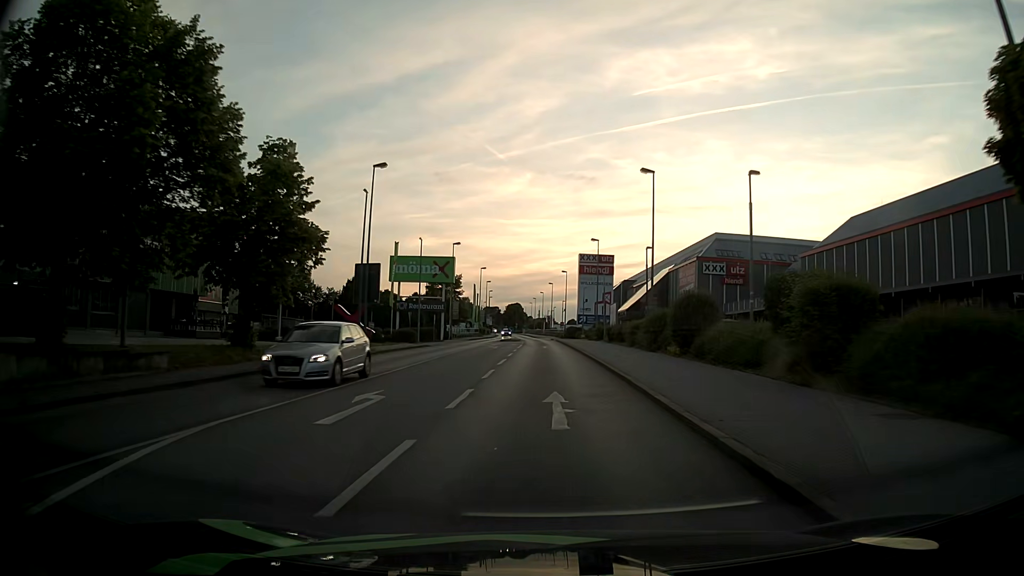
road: tertiary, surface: asphalt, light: Day
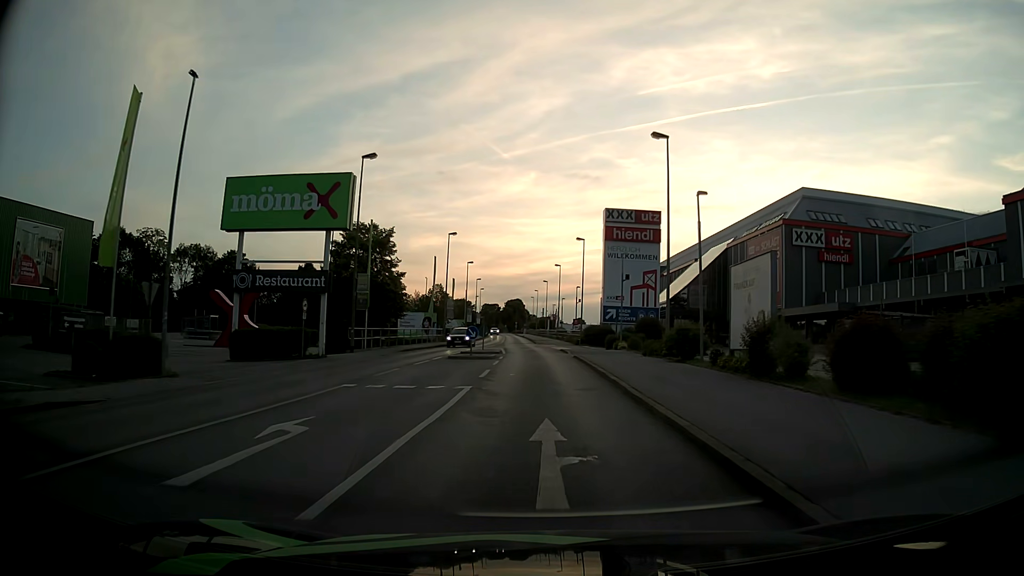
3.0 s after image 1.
(-0.6, +37.4) m; -1°
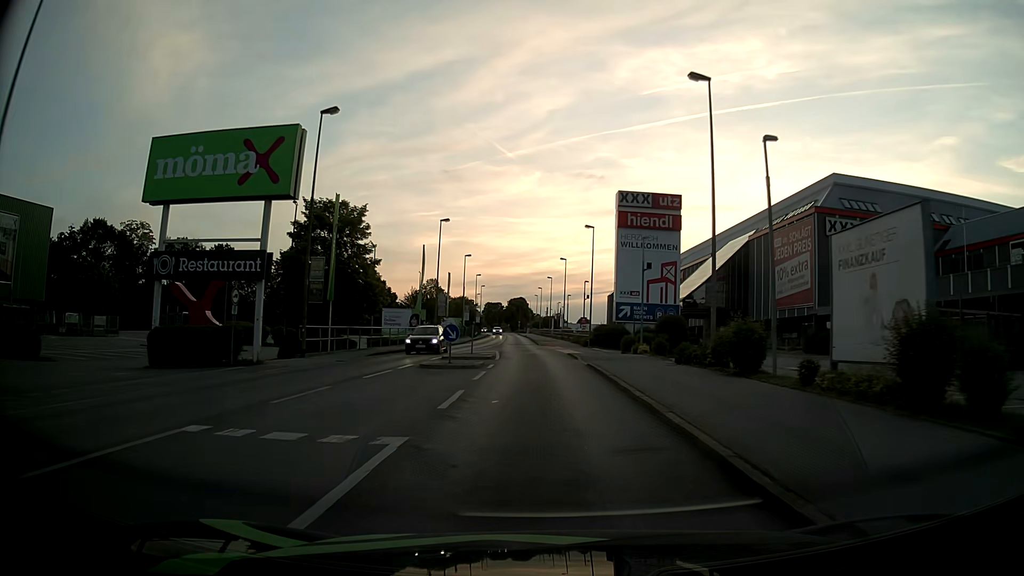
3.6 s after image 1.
(0.0, +7.6) m; 0°
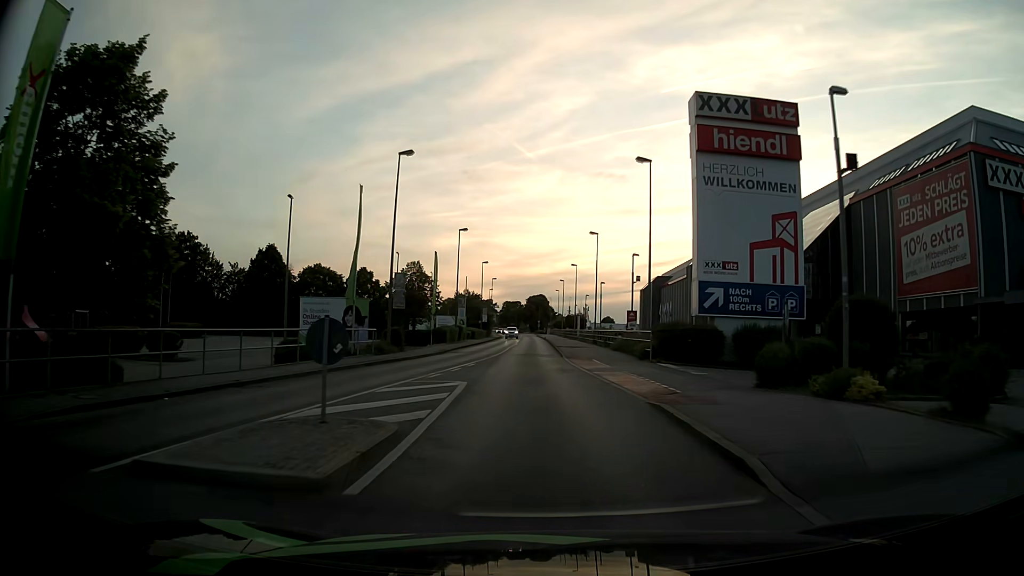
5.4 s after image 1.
(-0.4, +22.8) m; -2°
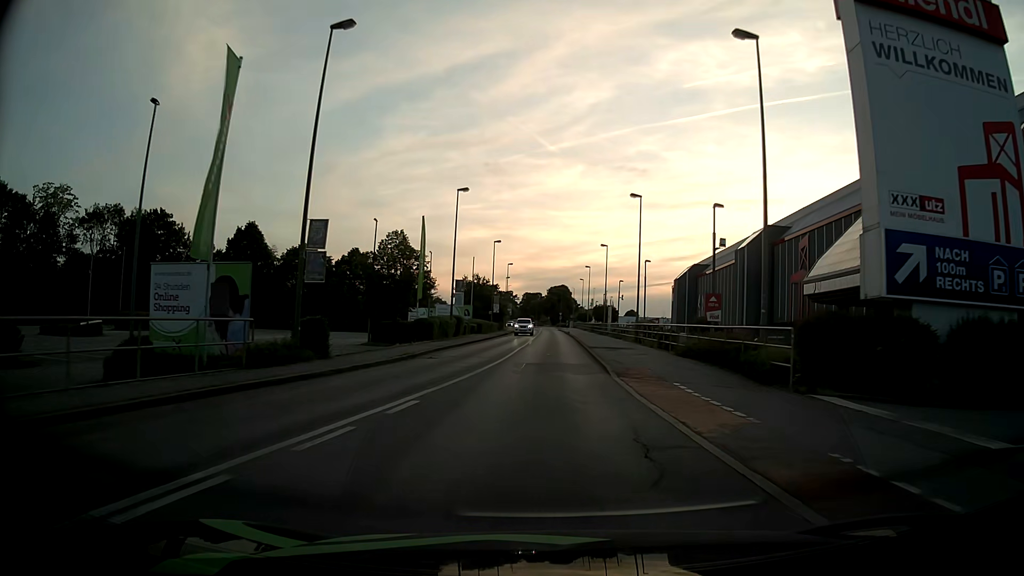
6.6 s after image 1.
(-0.3, +15.2) m; -2°
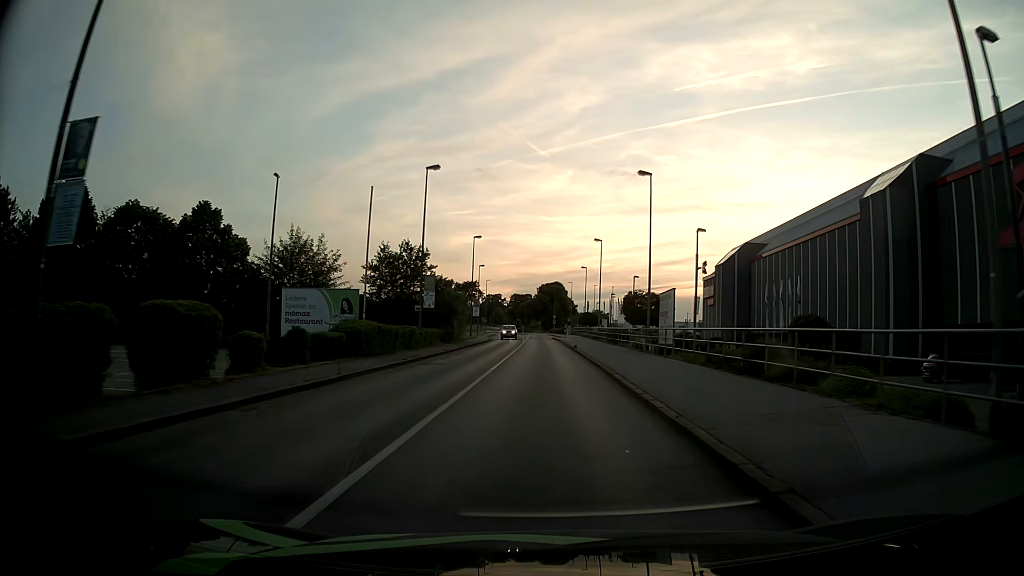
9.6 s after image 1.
(+0.2, +38.2) m; +1°
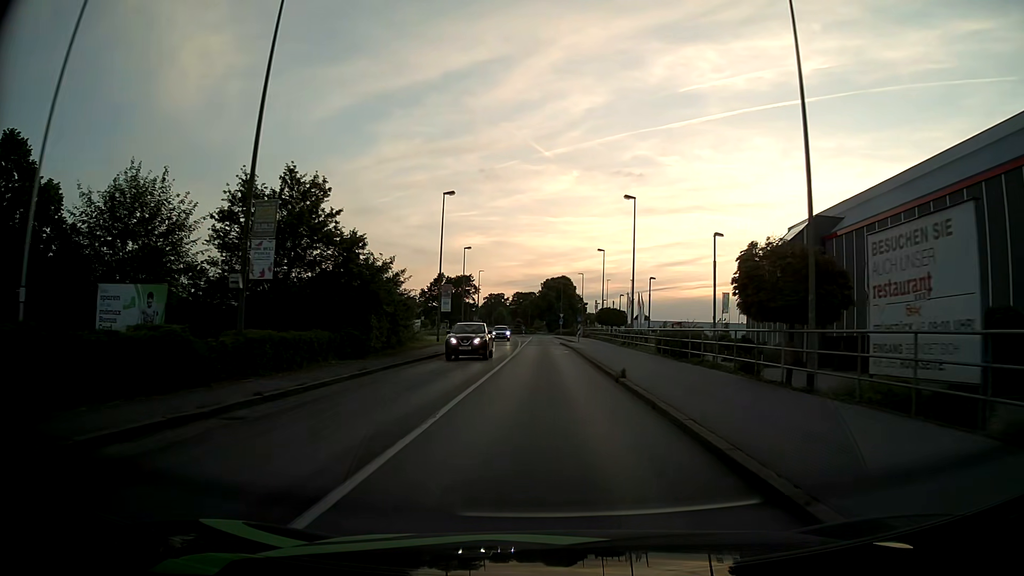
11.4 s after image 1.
(-0.1, +22.9) m; -1°
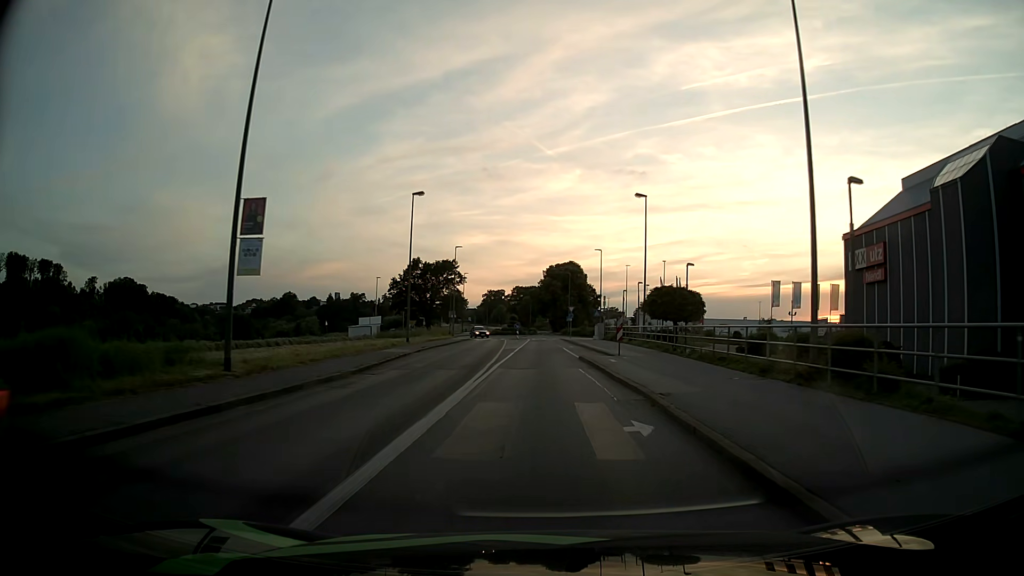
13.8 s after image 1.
(0.0, +30.6) m; 0°
(0, +10) (0, +20) (0, +30) (0, +40) (0, +50) (-1, +60) (-1, +70) (0, +80) (+3, +89) (+3, +99) m
